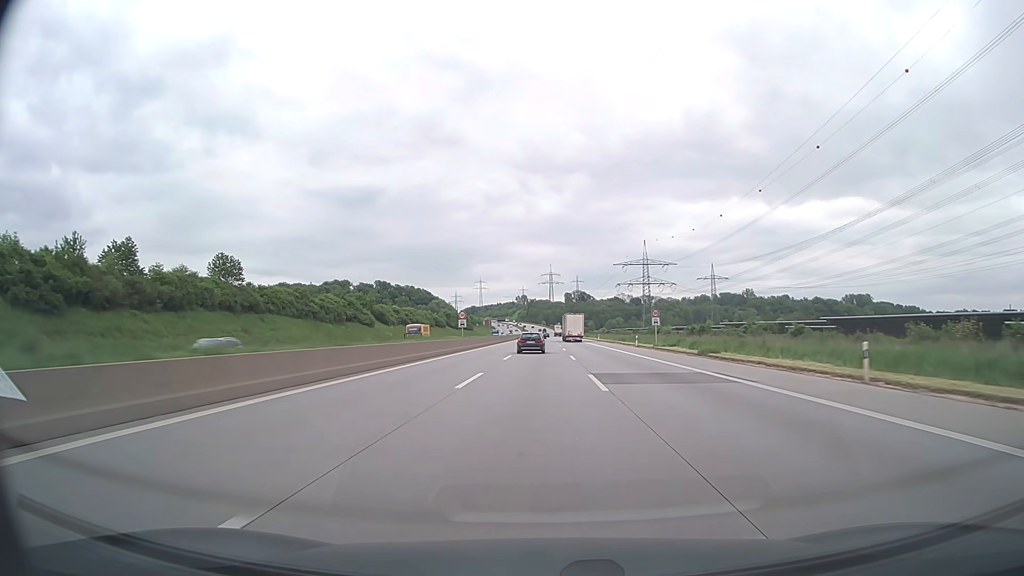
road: motorway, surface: asphalt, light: Day
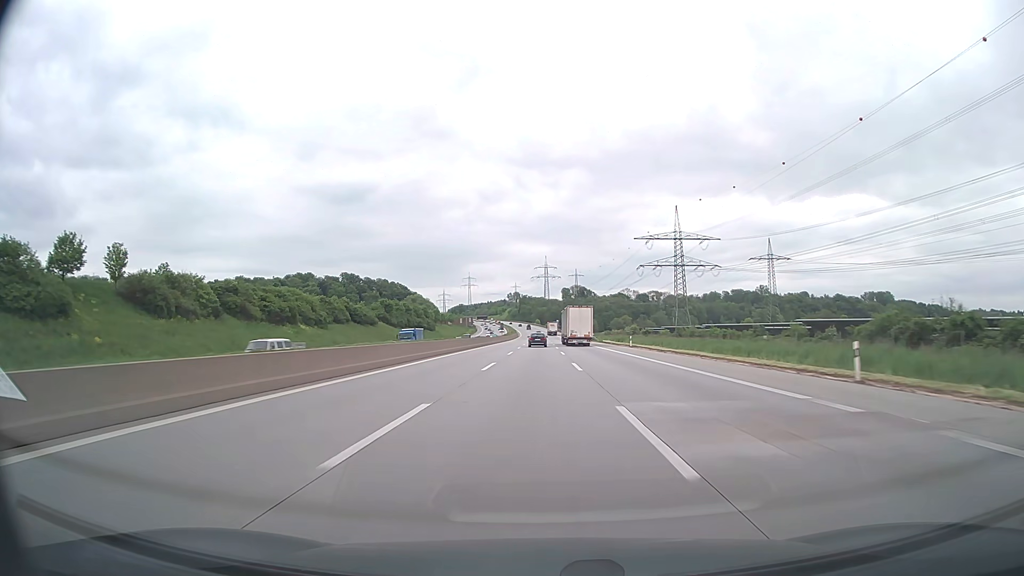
(+0.6, +99.7) m; +1°
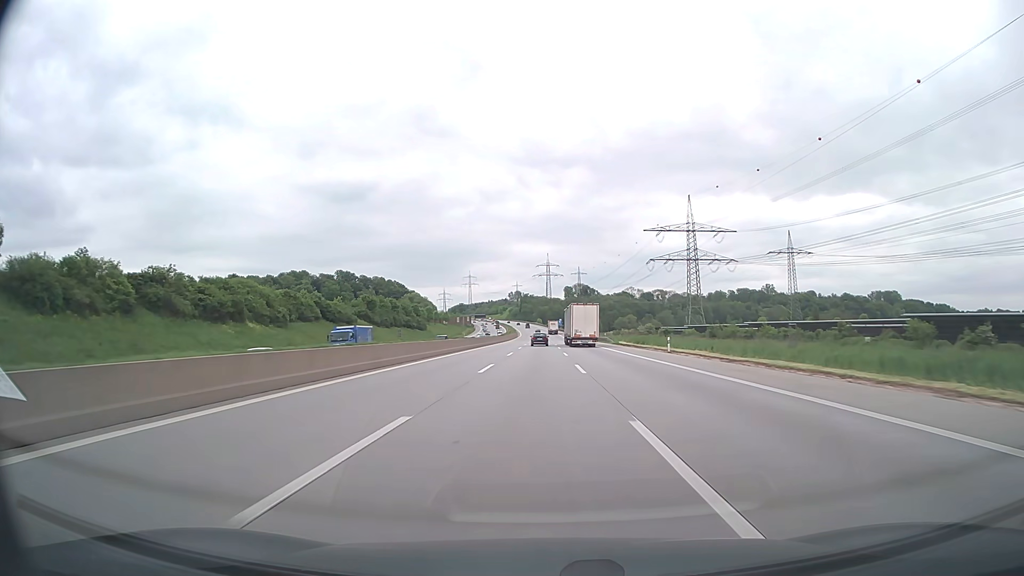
(0.0, +20.0) m; 0°
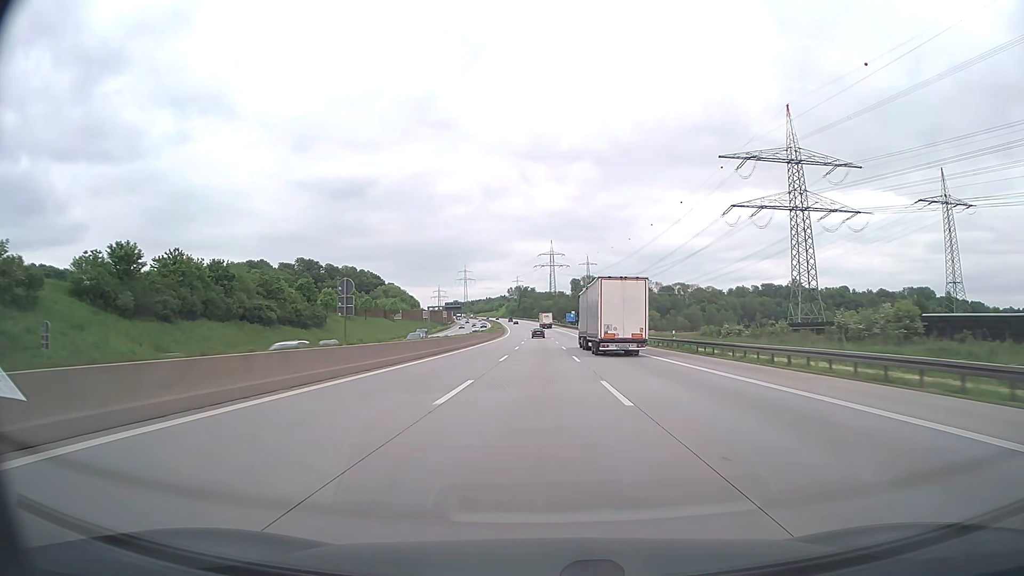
(-0.2, +100.4) m; 0°
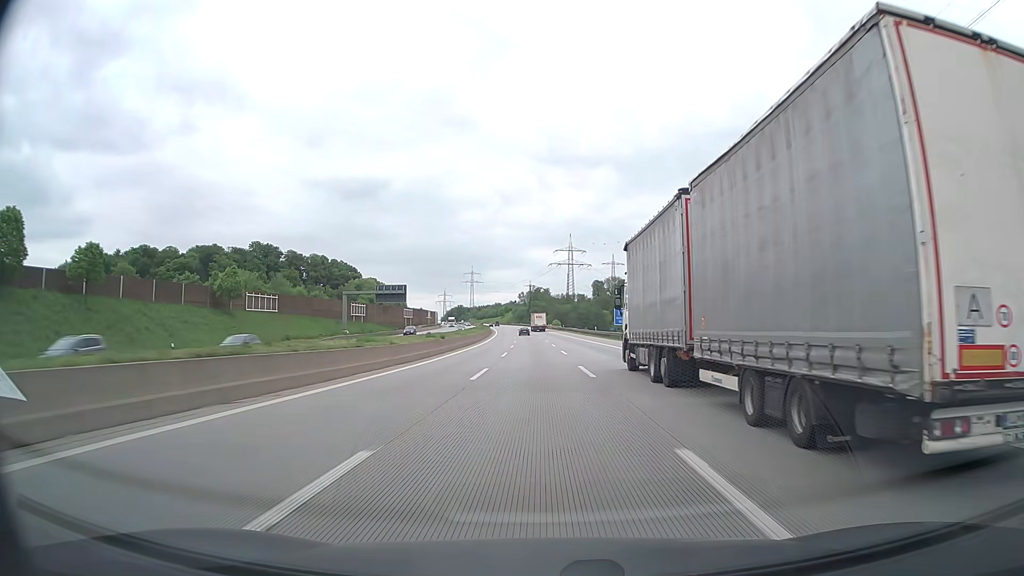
(-0.7, +100.7) m; -1°
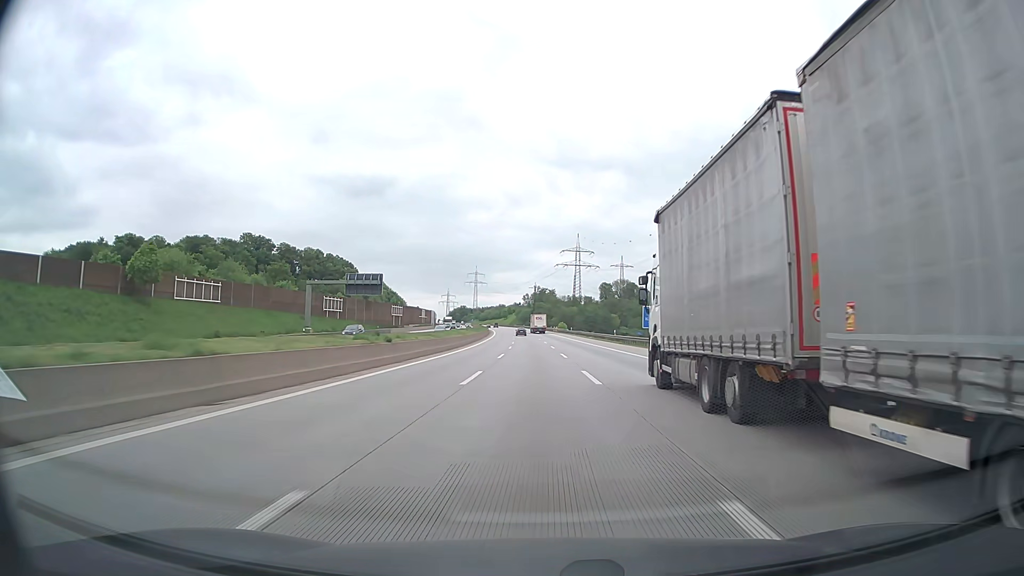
(-0.1, +20.1) m; 0°
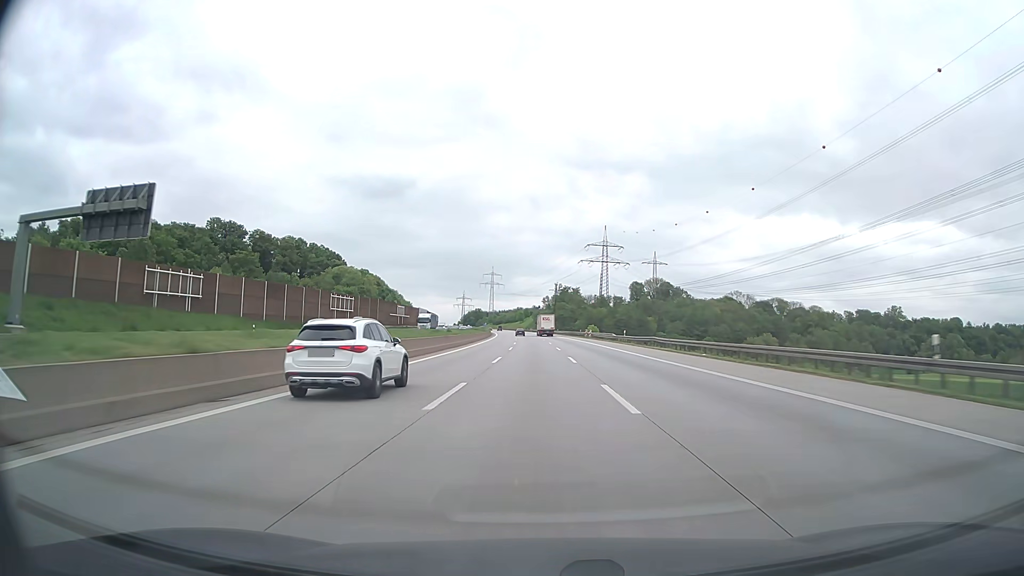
(-0.8, +60.2) m; -2°
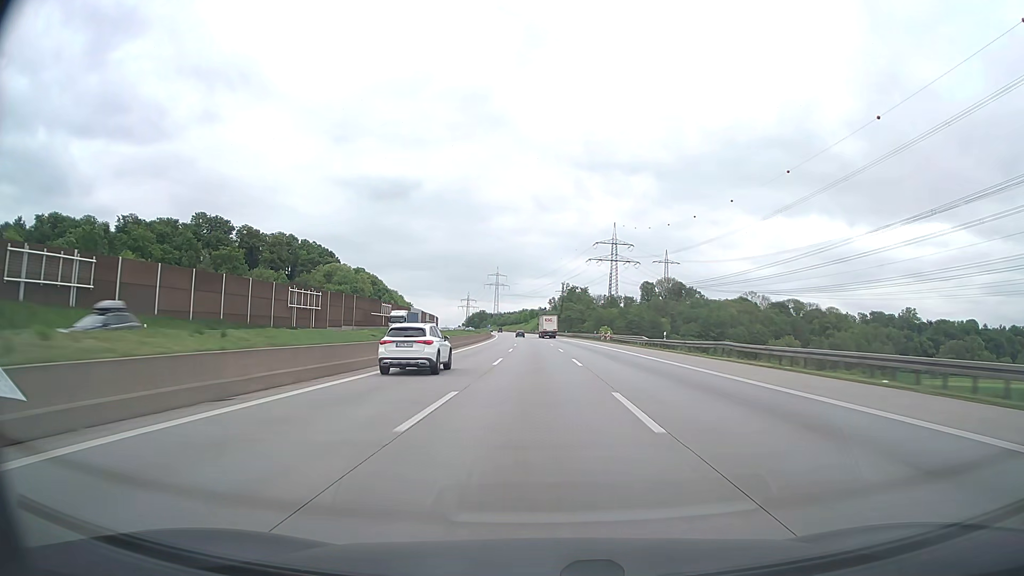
(-0.1, +20.0) m; -1°
(0, +10) (0, +20) (0, +30) (0, +40) (0, +50) (-1, +60) (-1, +70) (-1, +80) (-2, +90) (-2, +100) m
